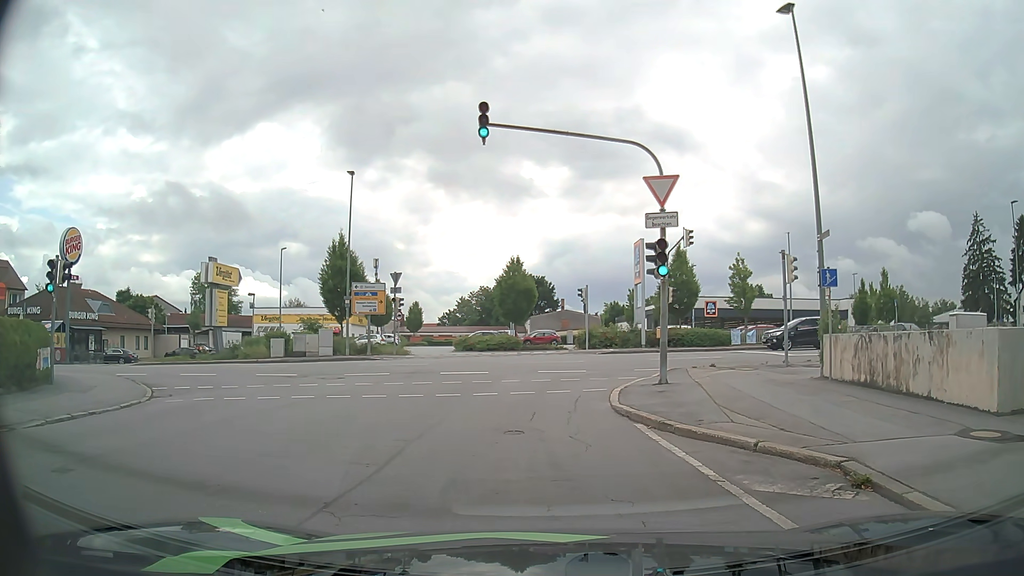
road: residential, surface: asphalt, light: Day
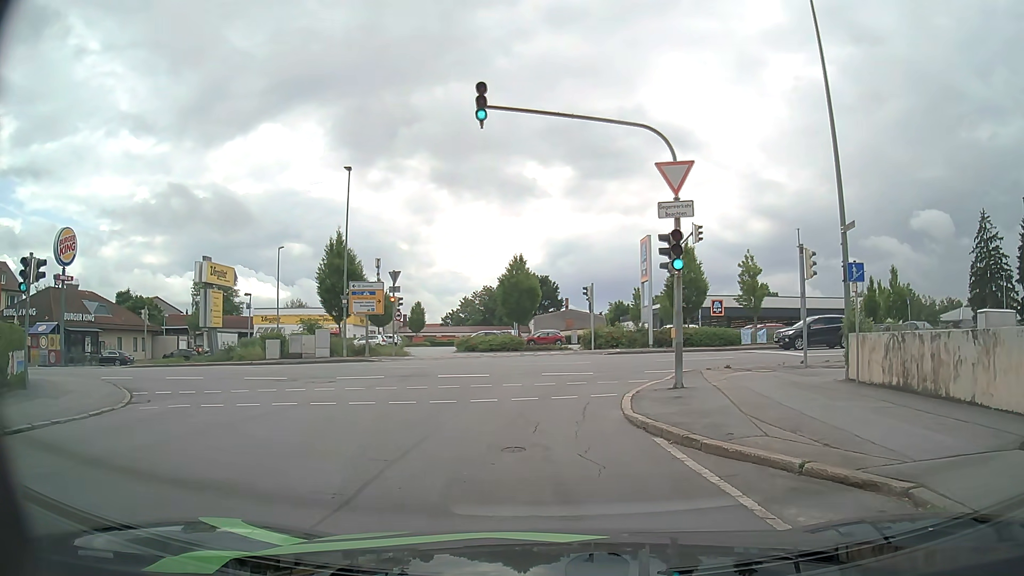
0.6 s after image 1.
(0.0, +1.3) m; 0°
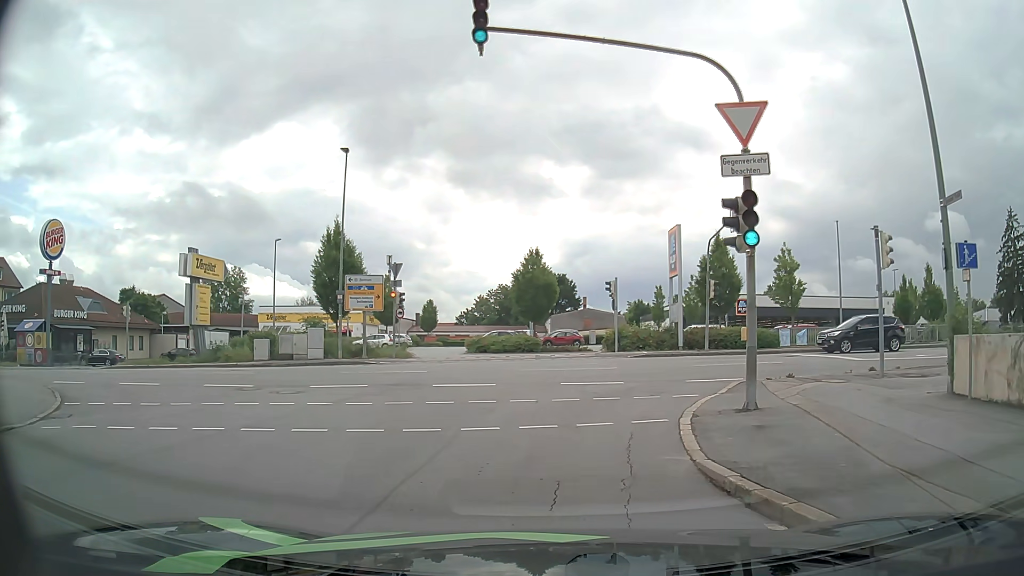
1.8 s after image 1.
(0.0, +3.9) m; 0°
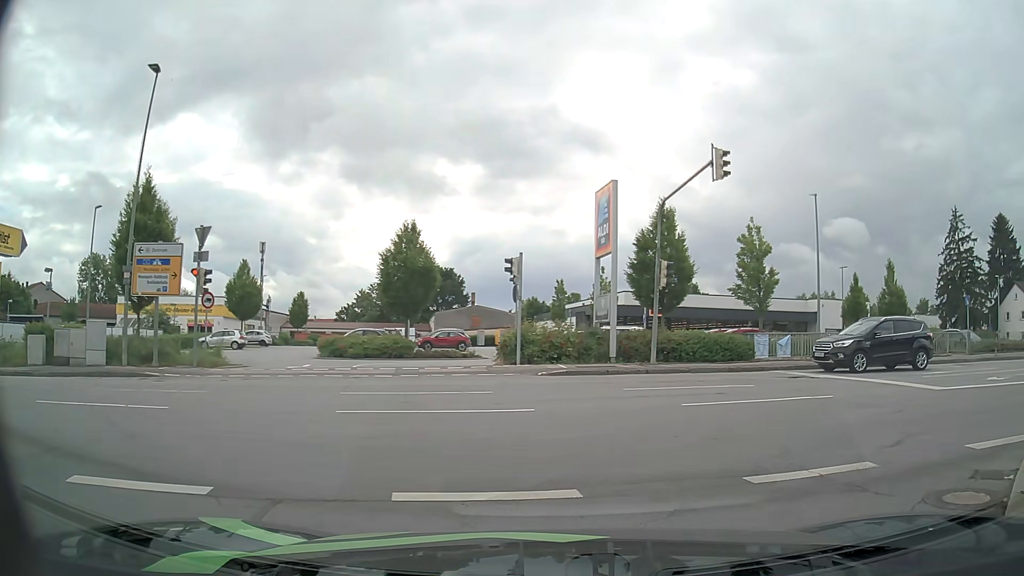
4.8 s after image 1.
(+0.2, +11.0) m; +8°
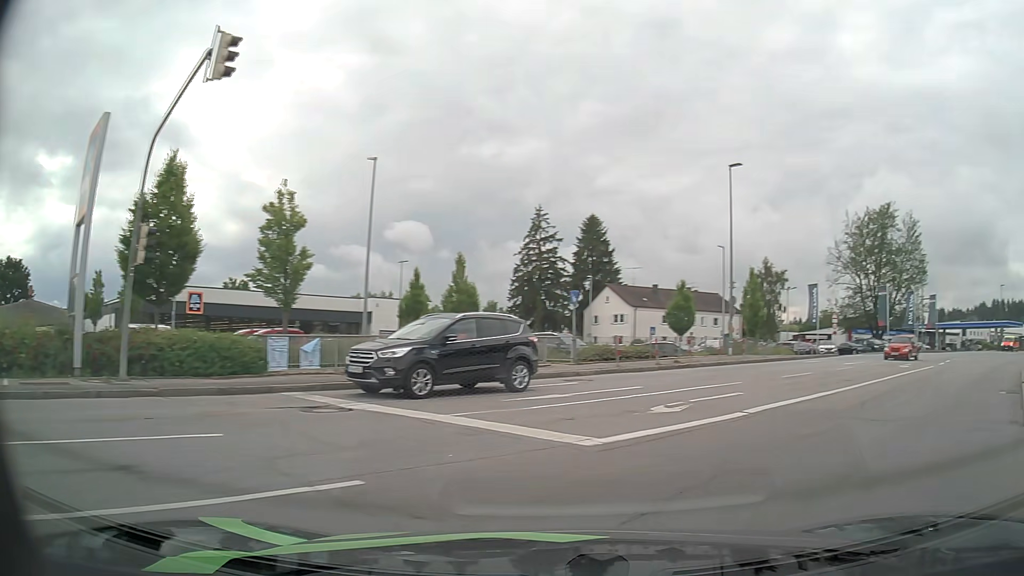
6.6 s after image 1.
(+2.2, +7.2) m; +37°
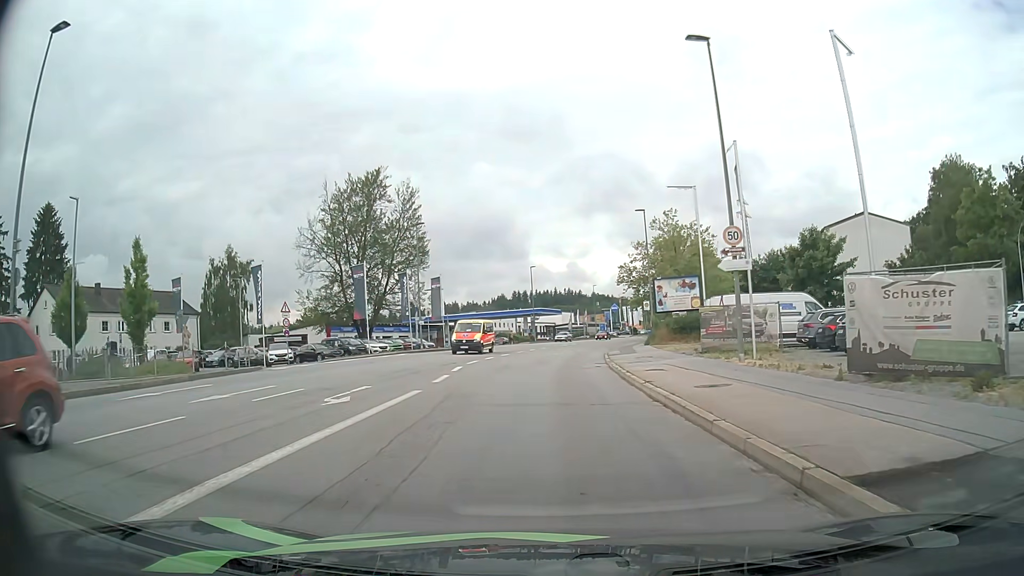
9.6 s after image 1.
(+10.5, +16.3) m; +43°
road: tertiary
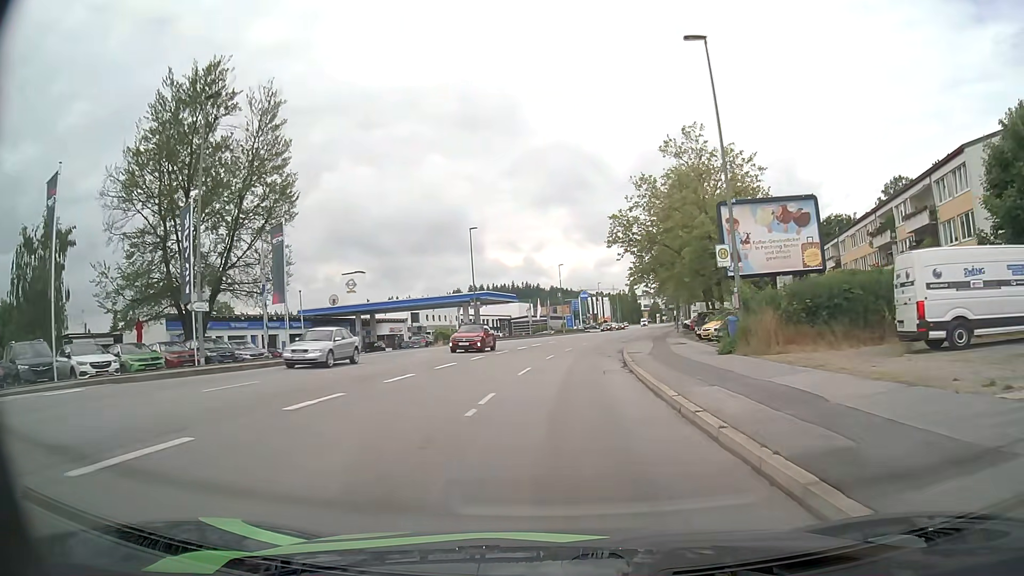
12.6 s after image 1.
(+0.6, +31.6) m; +3°
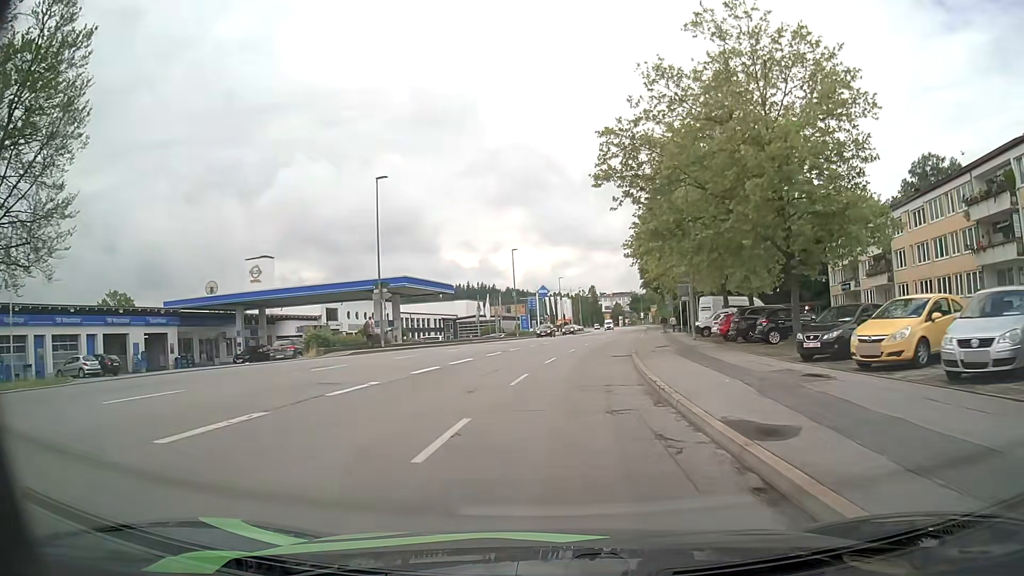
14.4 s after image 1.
(+0.7, +21.7) m; +4°
(0, +10) (+1, +20) (+2, +30) (+3, +40) (+4, +50) (+6, +60) (+8, +70) (+9, +79) (+11, +89) (+12, +99) m
